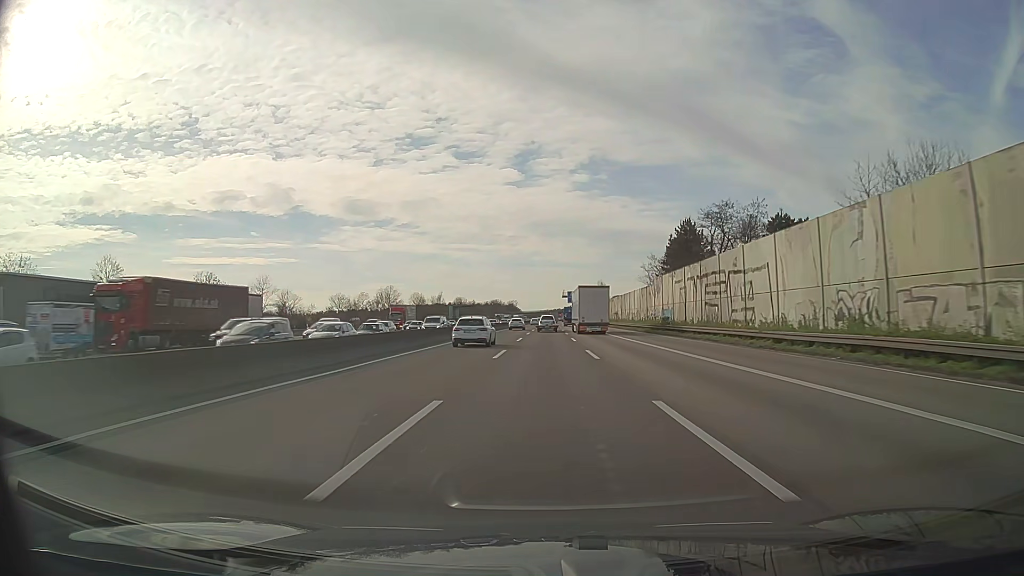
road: motorway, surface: asphalt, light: Day
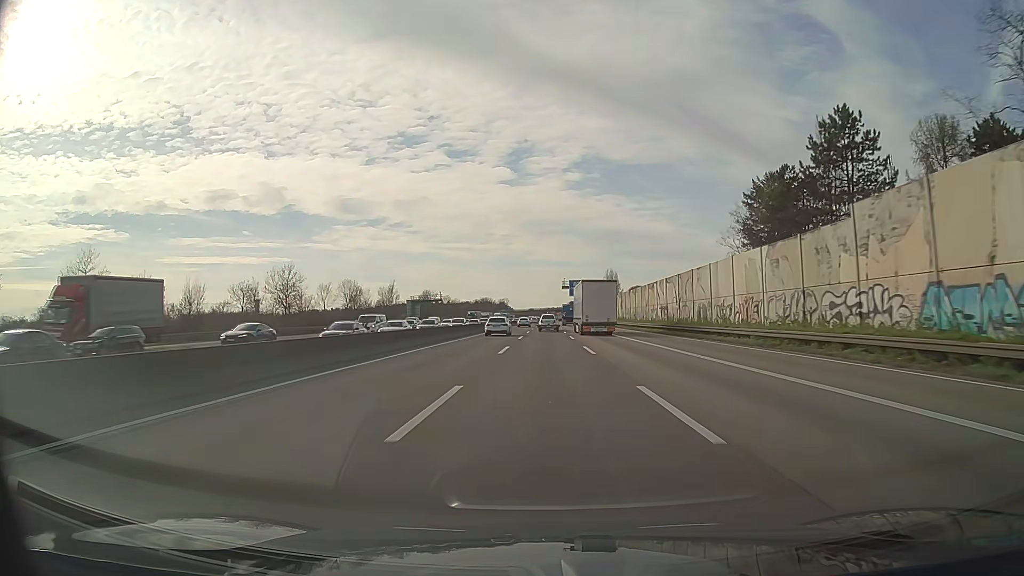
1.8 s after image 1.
(+0.2, +51.8) m; +1°
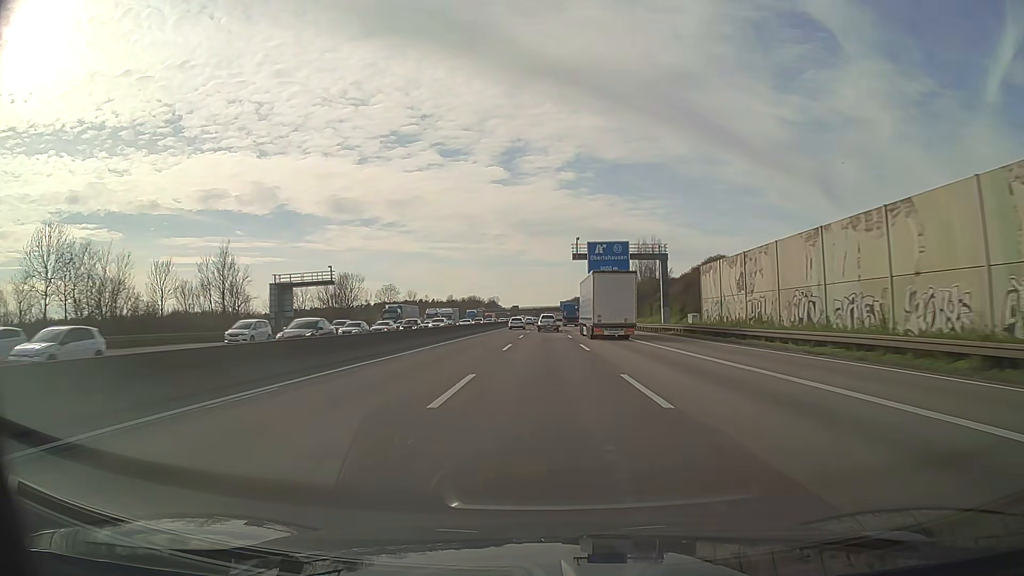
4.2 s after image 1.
(+0.3, +69.5) m; 0°
(0, +10) (0, +20) (0, +30) (0, +40) (0, +50) (0, +60) (0, +70) (0, +80) (+1, +90) (+1, +100) m
